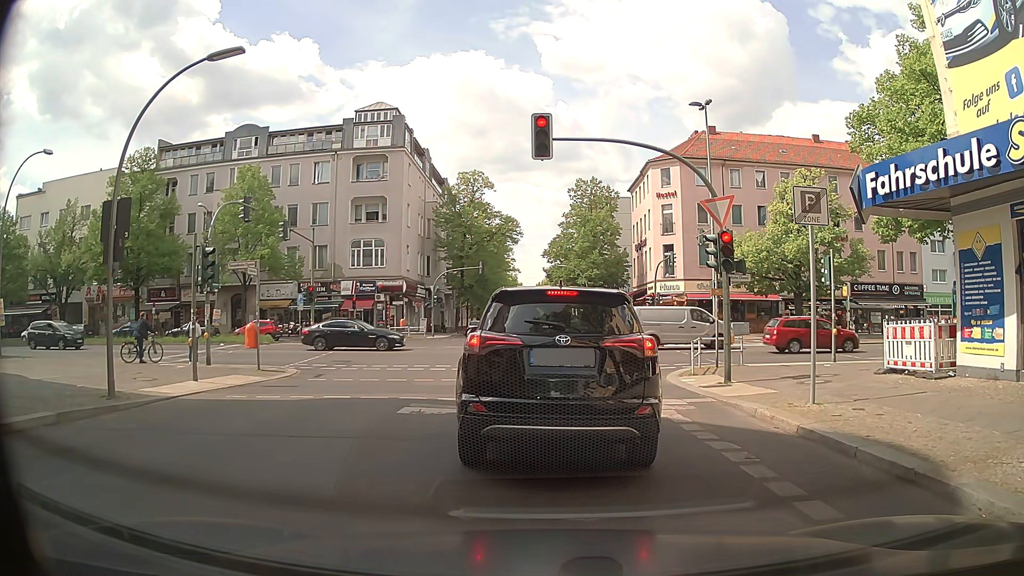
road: residential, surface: asphalt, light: Day
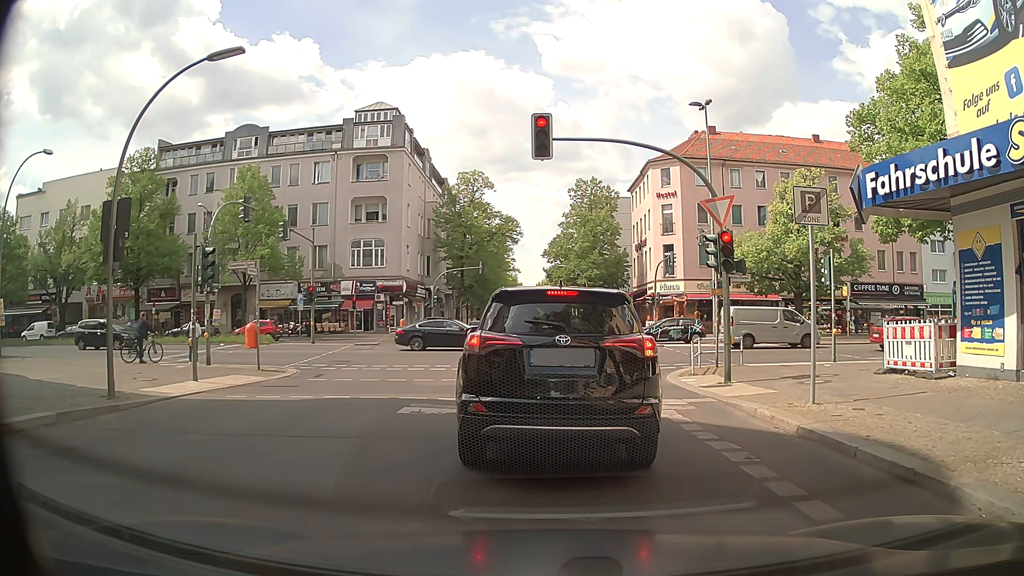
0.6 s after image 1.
(0.0, 0.0) m; 0°
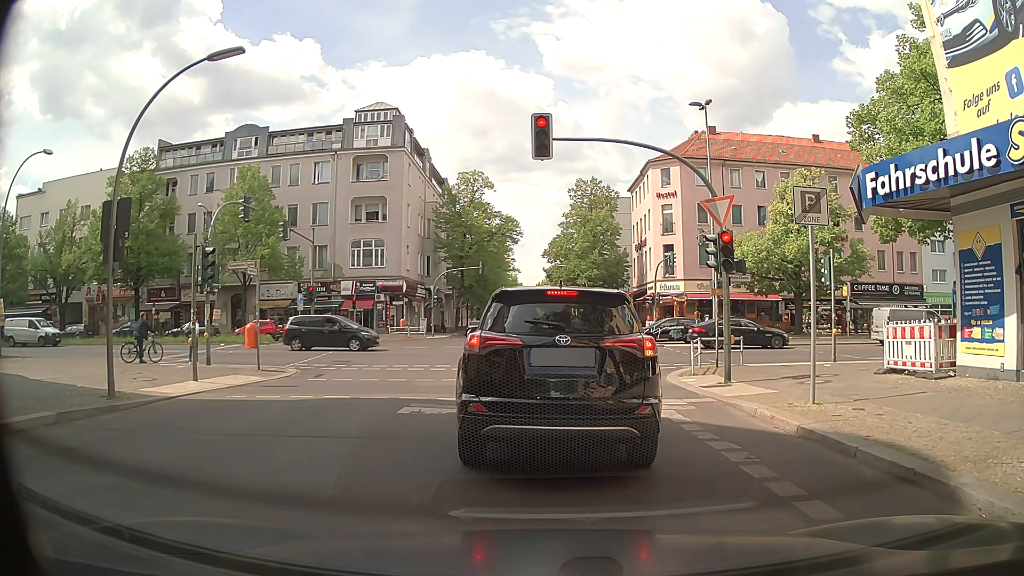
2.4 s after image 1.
(0.0, 0.0) m; 0°
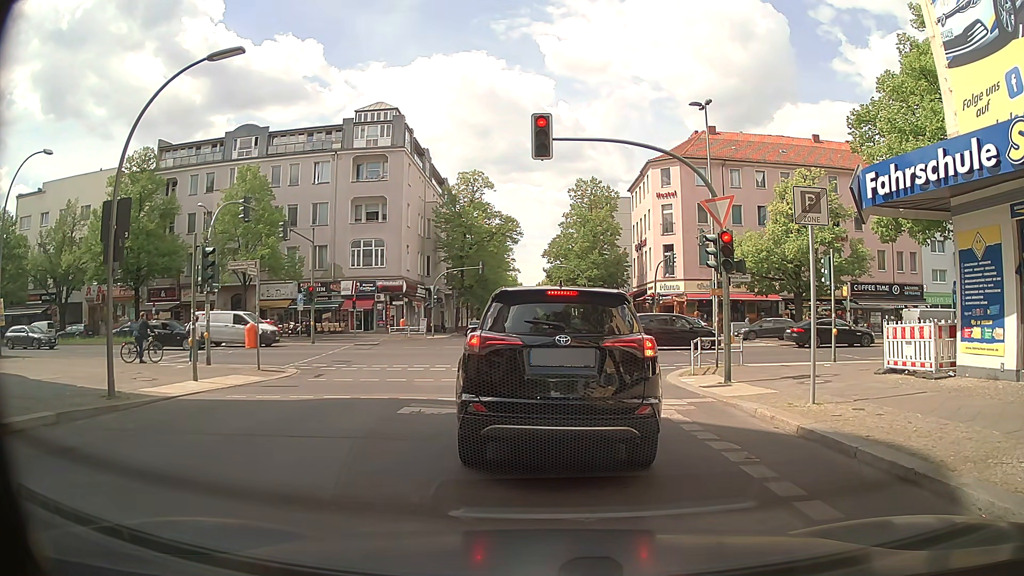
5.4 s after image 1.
(0.0, 0.0) m; 0°
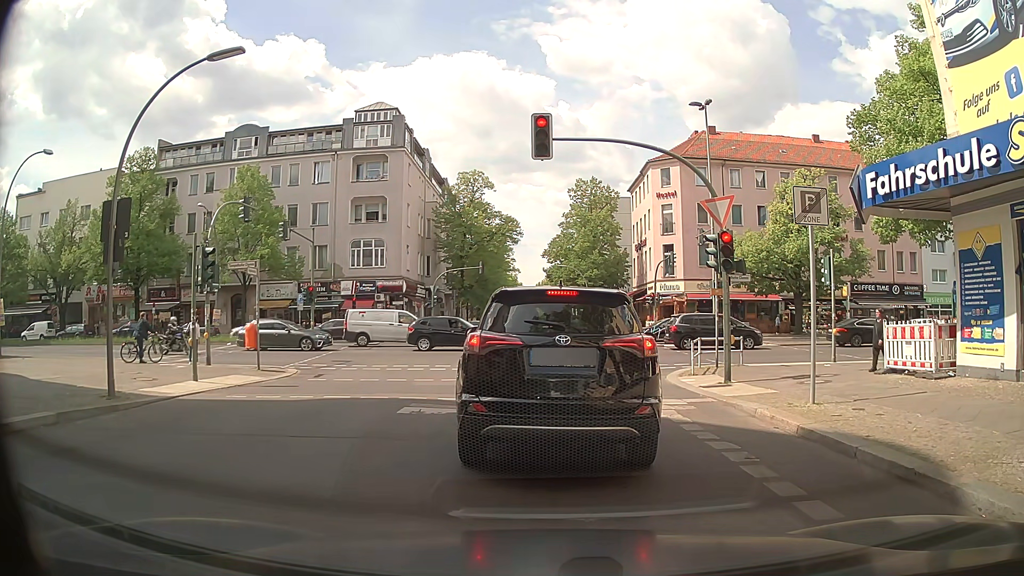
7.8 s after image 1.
(0.0, 0.0) m; 0°
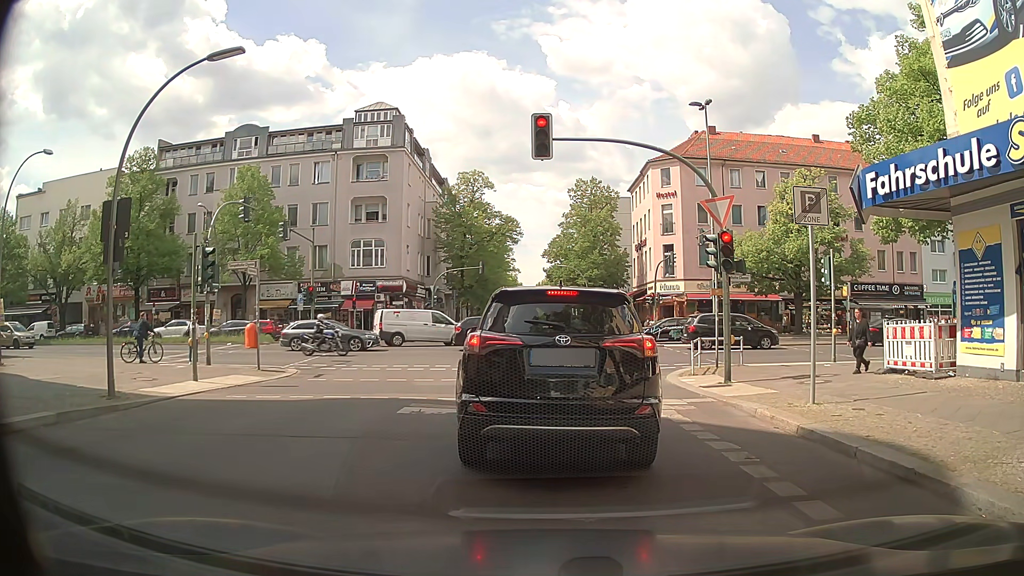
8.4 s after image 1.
(0.0, 0.0) m; 0°
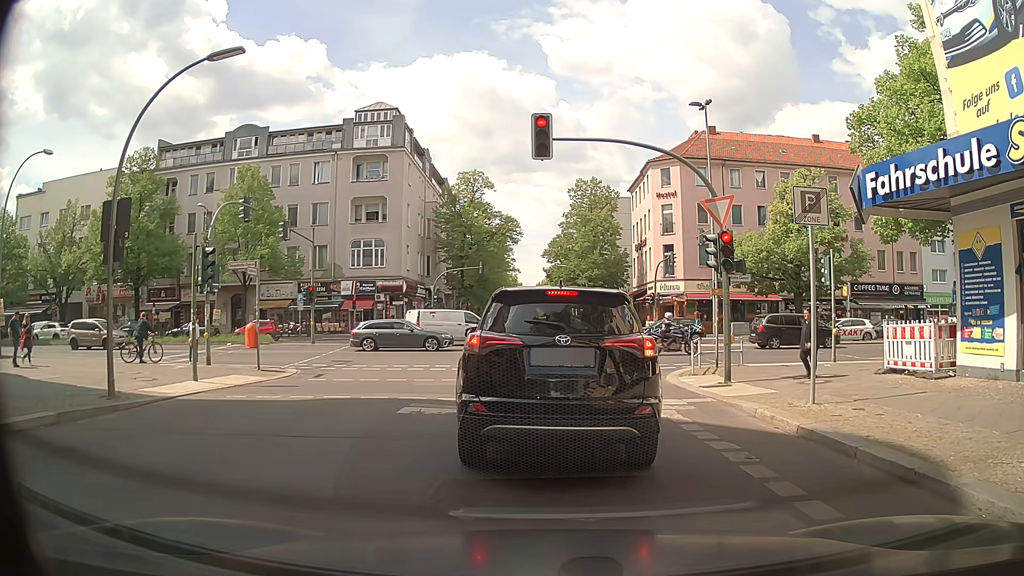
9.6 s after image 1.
(0.0, 0.0) m; 0°
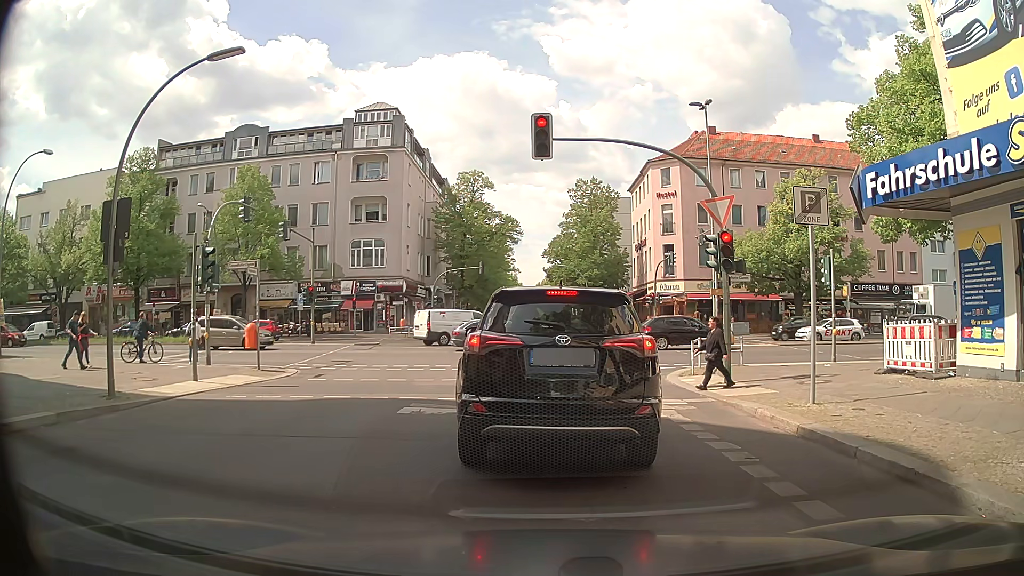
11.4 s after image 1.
(0.0, 0.0) m; 0°
